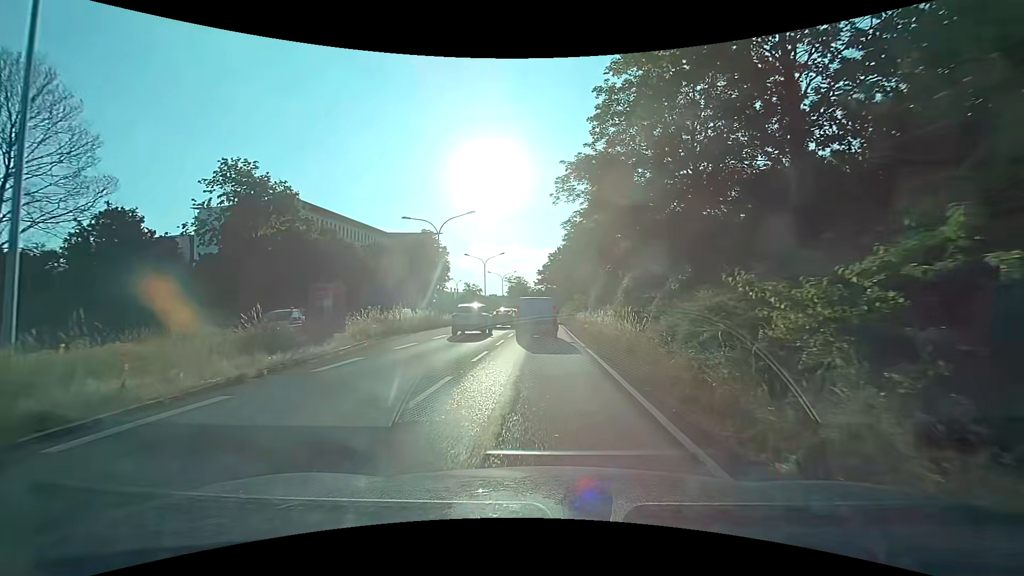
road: trunk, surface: asphalt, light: Day
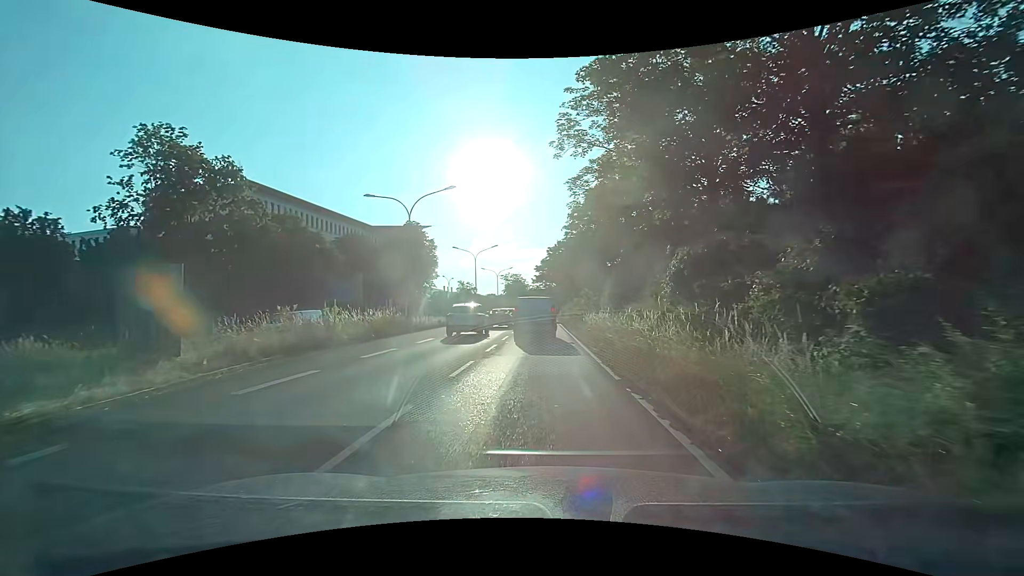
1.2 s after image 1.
(-0.1, +8.9) m; -1°
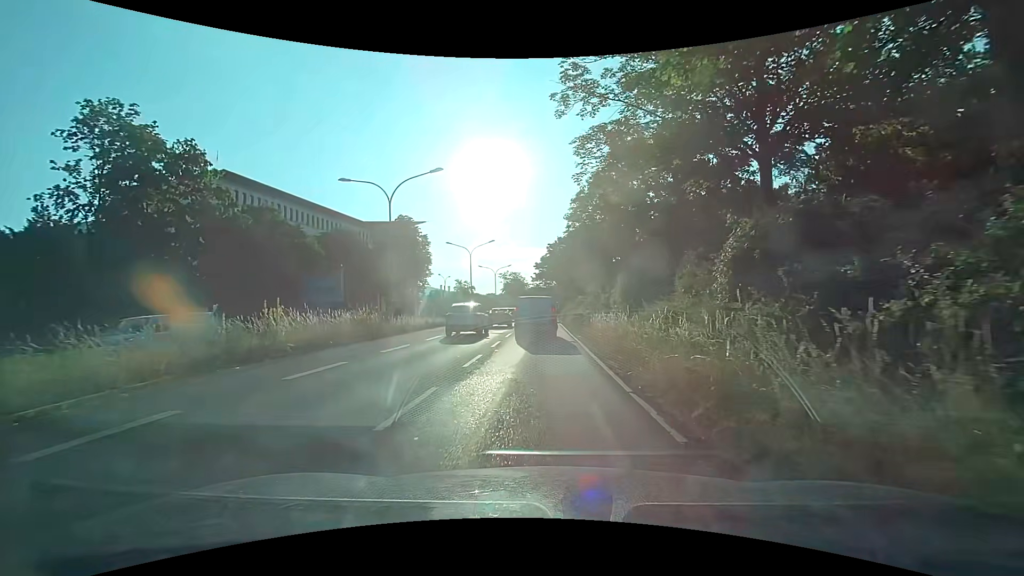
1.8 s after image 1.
(+0.1, +4.4) m; +1°
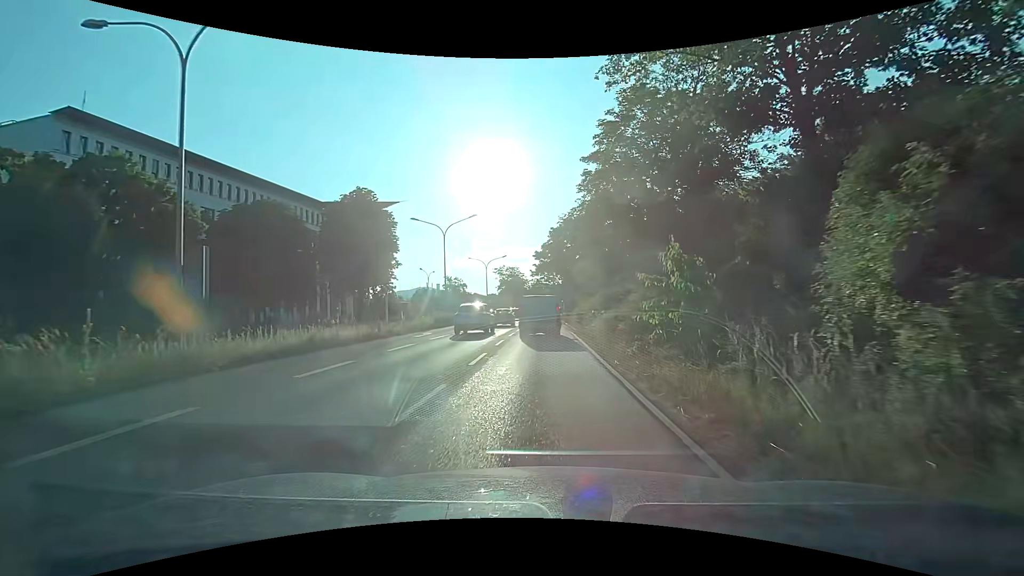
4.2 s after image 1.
(-0.1, +18.1) m; 0°
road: primary
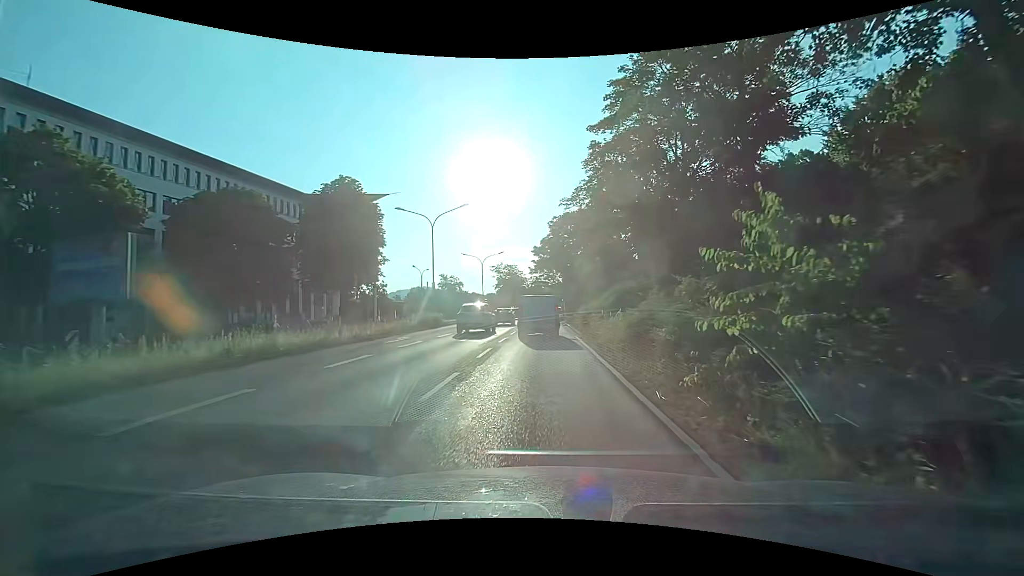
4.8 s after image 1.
(0.0, +4.7) m; 0°
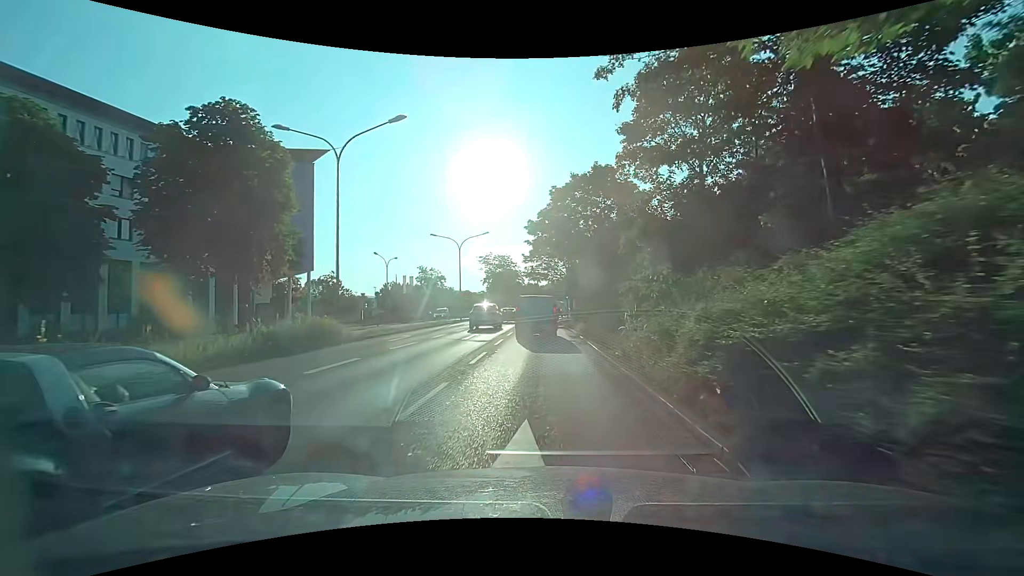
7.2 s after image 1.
(+0.1, +19.3) m; +1°
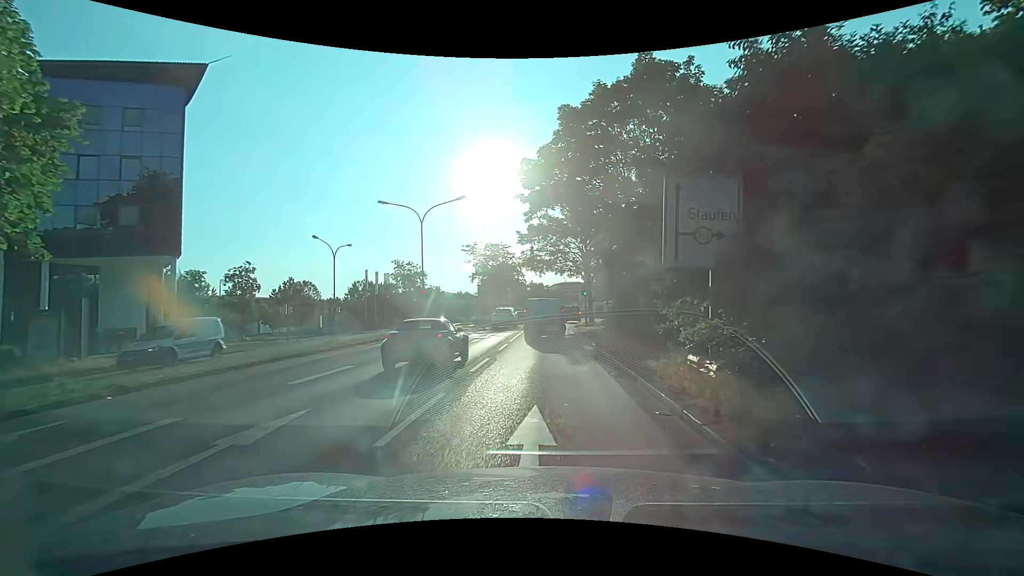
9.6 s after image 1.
(-0.2, +19.3) m; -1°
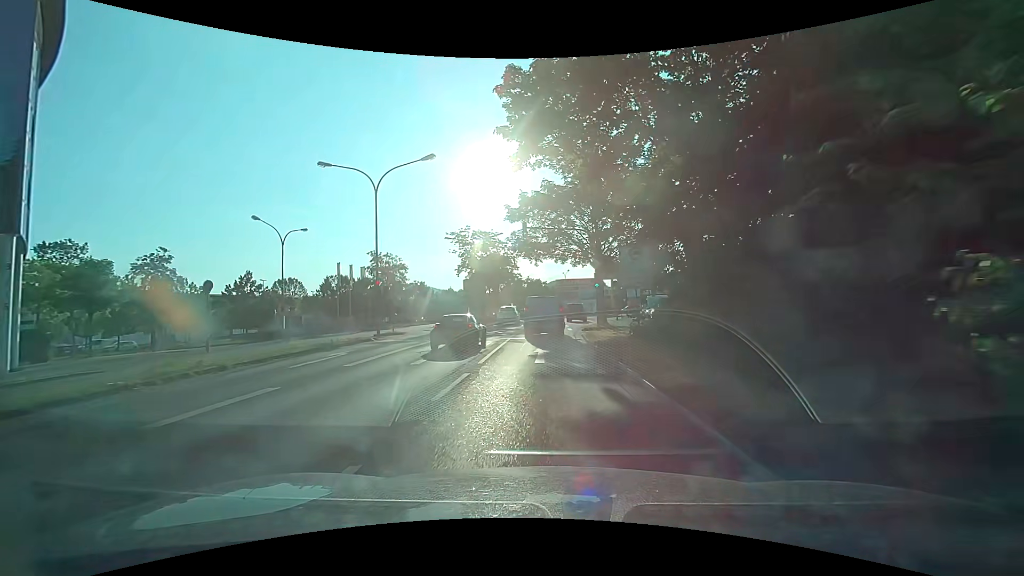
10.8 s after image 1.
(0.0, +9.8) m; 0°
(0, +10) (0, +20) (+1, +30) (+2, +40) (+3, +50) (+3, +60) (+3, +70) (+4, +80) (+6, +90) (+11, +98) m
